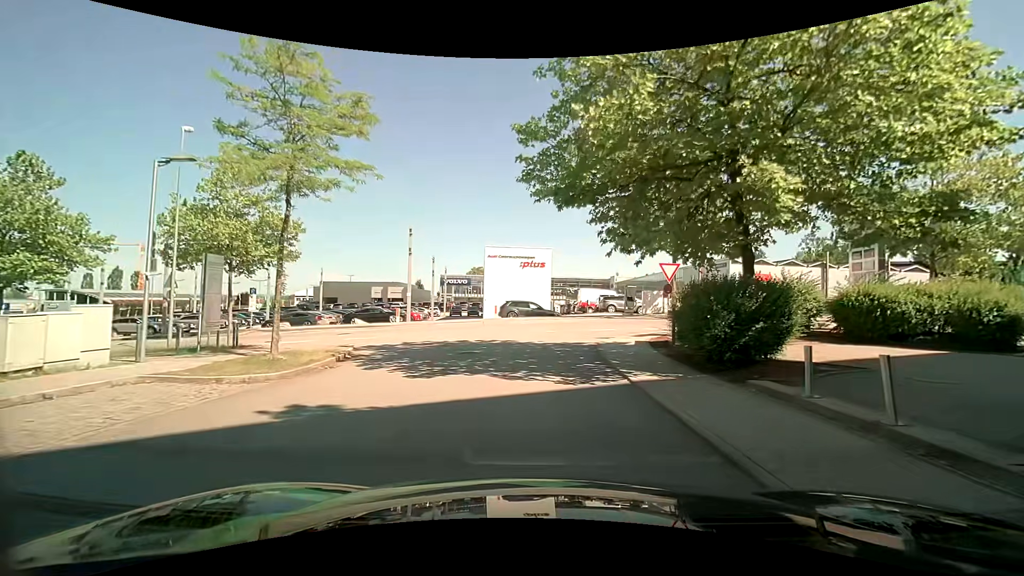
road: residential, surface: asphalt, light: Day
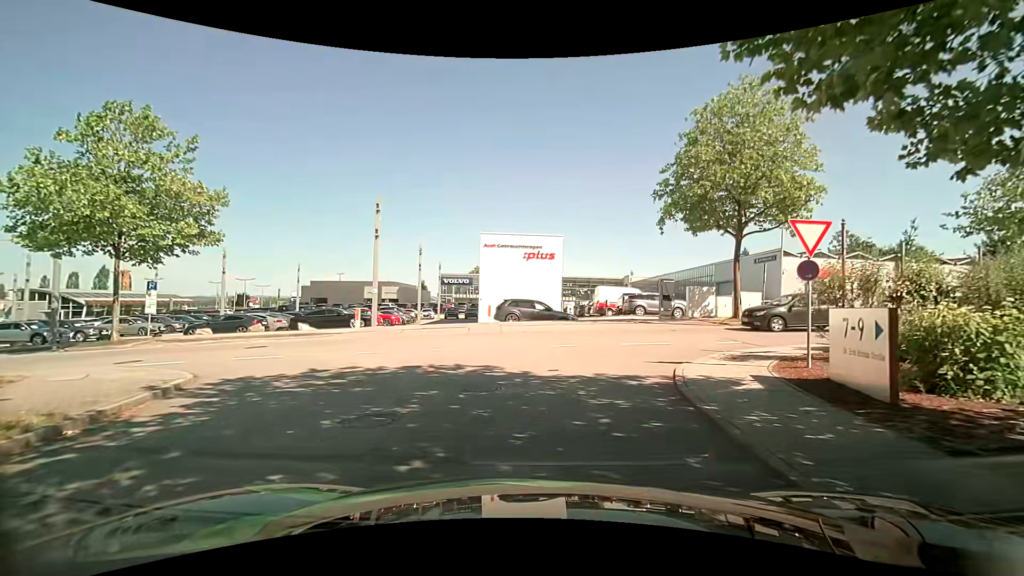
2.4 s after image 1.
(-0.1, +9.3) m; 0°
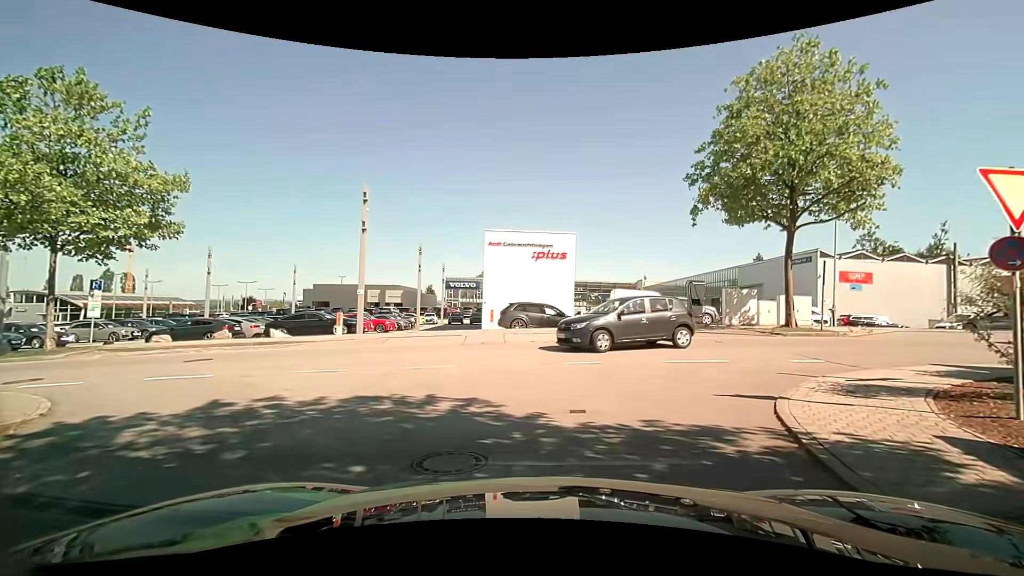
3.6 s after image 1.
(-0.1, +3.8) m; -1°
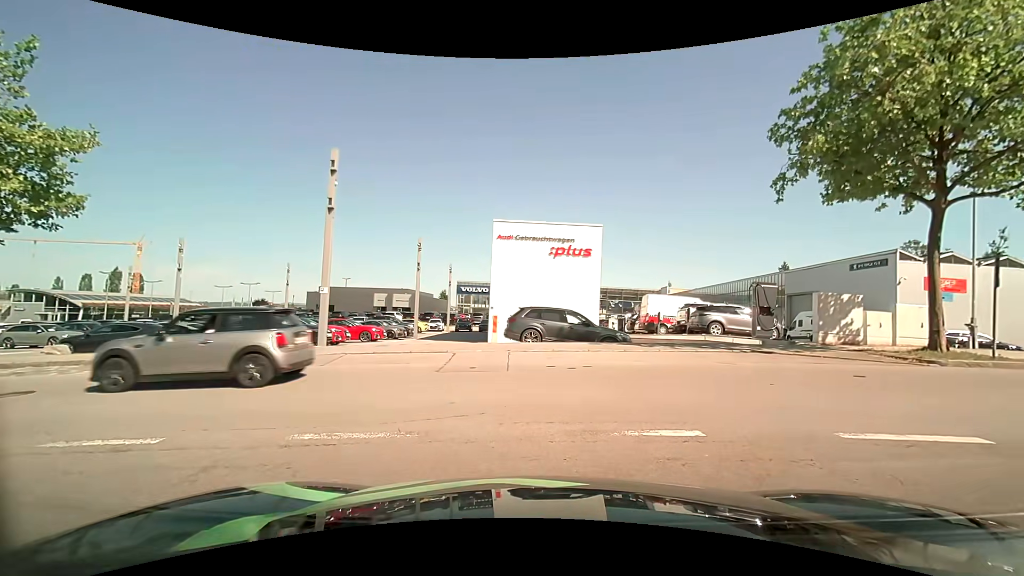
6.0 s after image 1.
(-0.2, +6.0) m; -4°
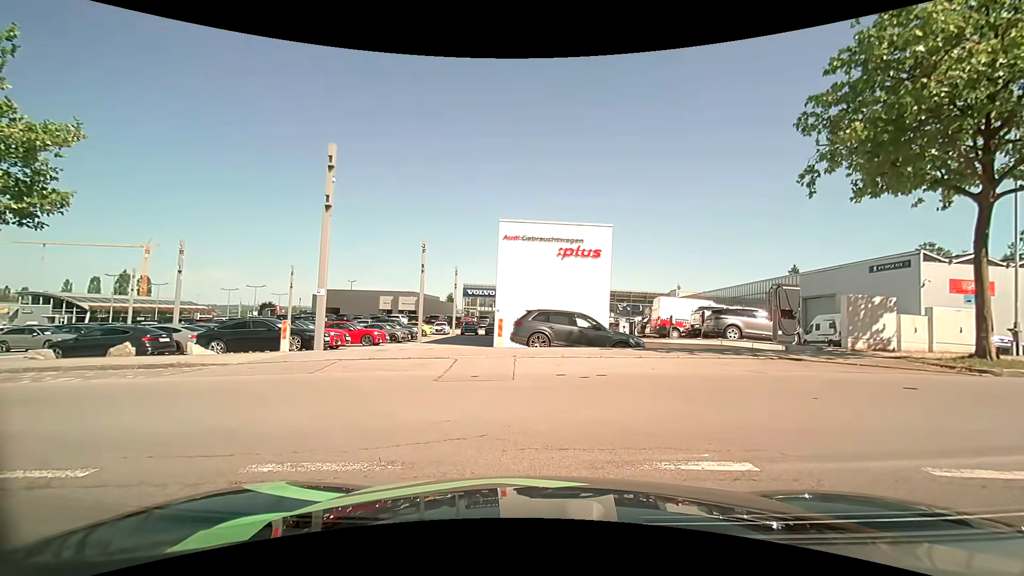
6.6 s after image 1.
(0.0, +1.0) m; 0°
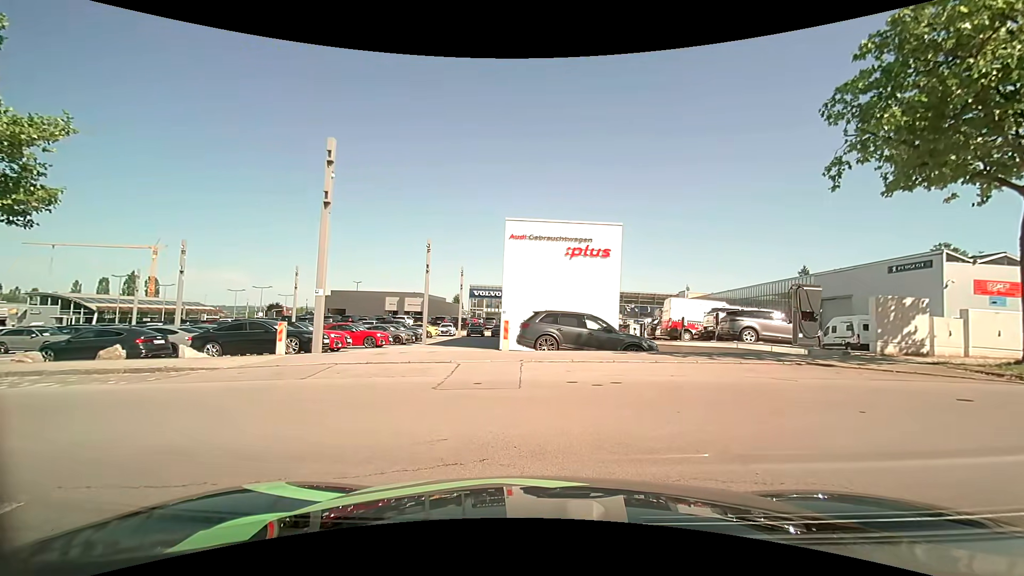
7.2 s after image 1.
(0.0, +0.8) m; -2°
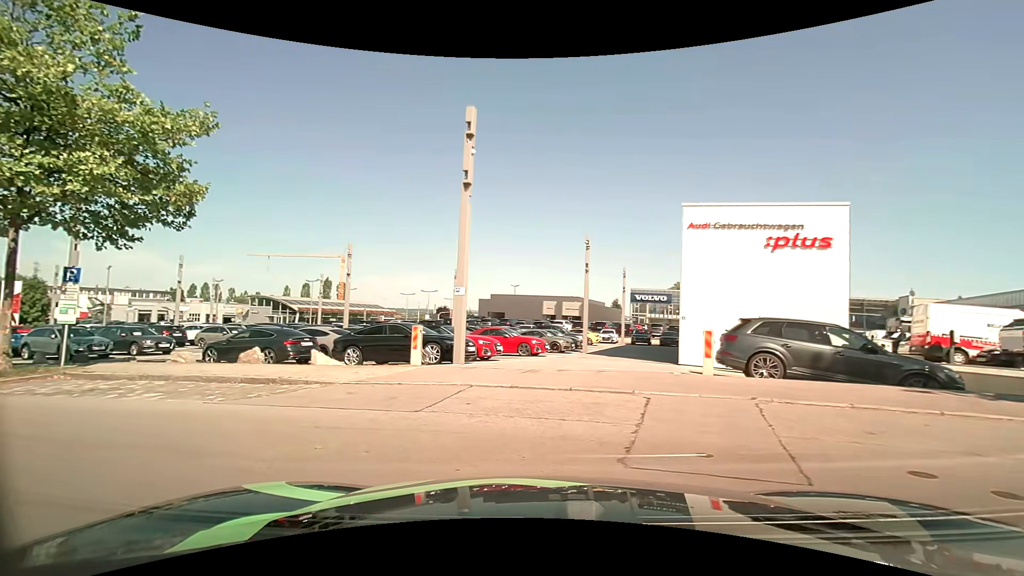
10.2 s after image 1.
(-0.4, +4.3) m; -17°
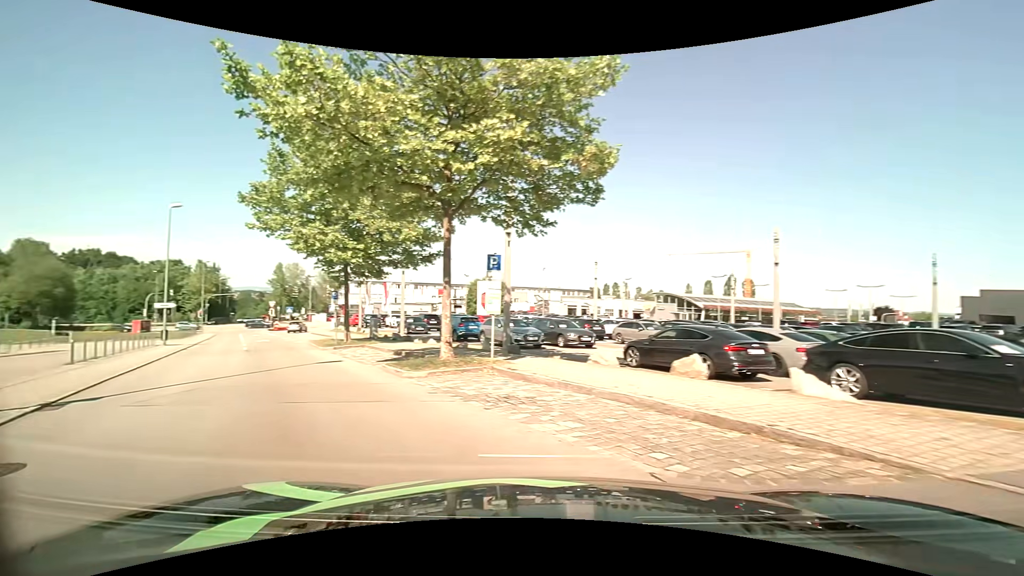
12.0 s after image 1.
(-2.0, +5.3) m; -43°
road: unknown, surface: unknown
(-4, +9) (-9, +18) (-14, +26) (-19, +35) (-24, +44) (-29, +52) (-35, +60) (-40, +69) (-46, +77) (-53, +84) m
